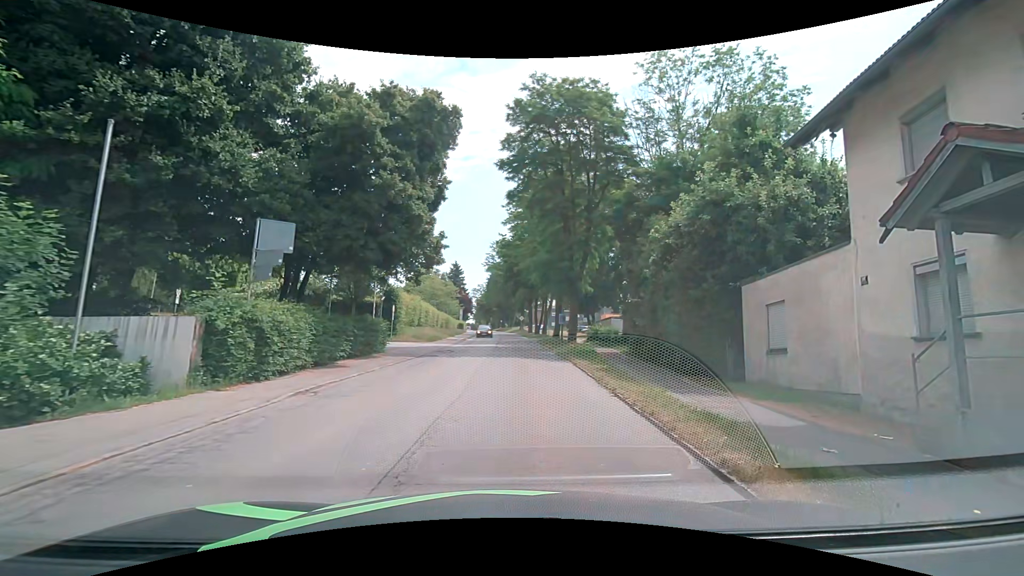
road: secondary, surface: asphalt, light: Day
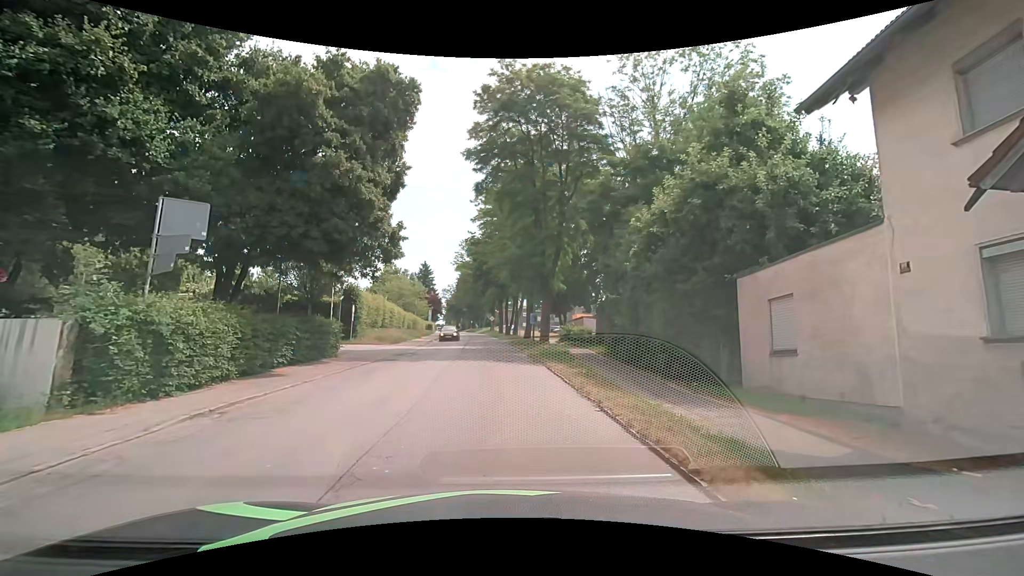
(+0.1, +2.1) m; +4°
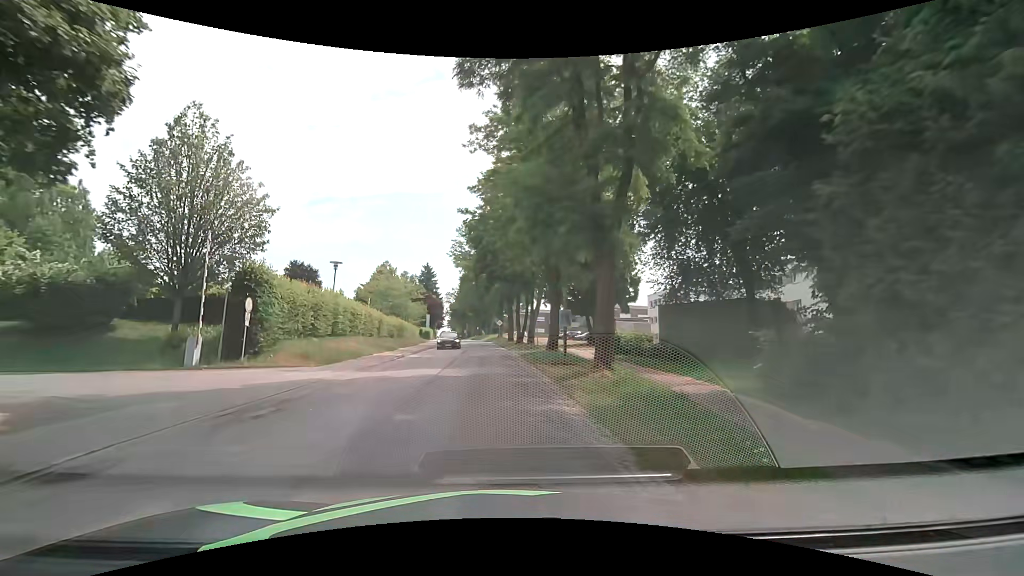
(+0.3, +16.8) m; +1°
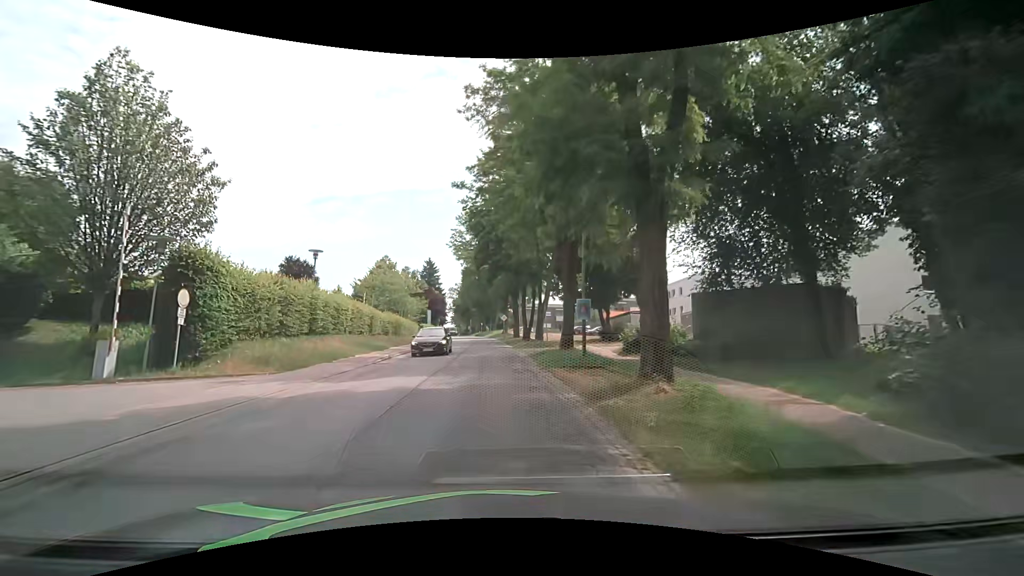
(-0.1, +4.7) m; -1°
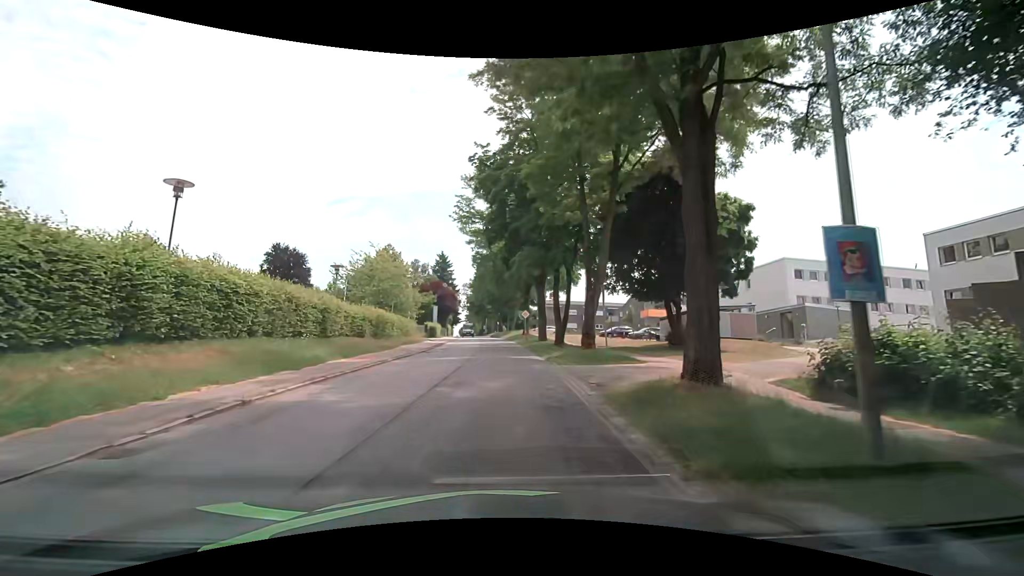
(-0.4, +15.1) m; -2°
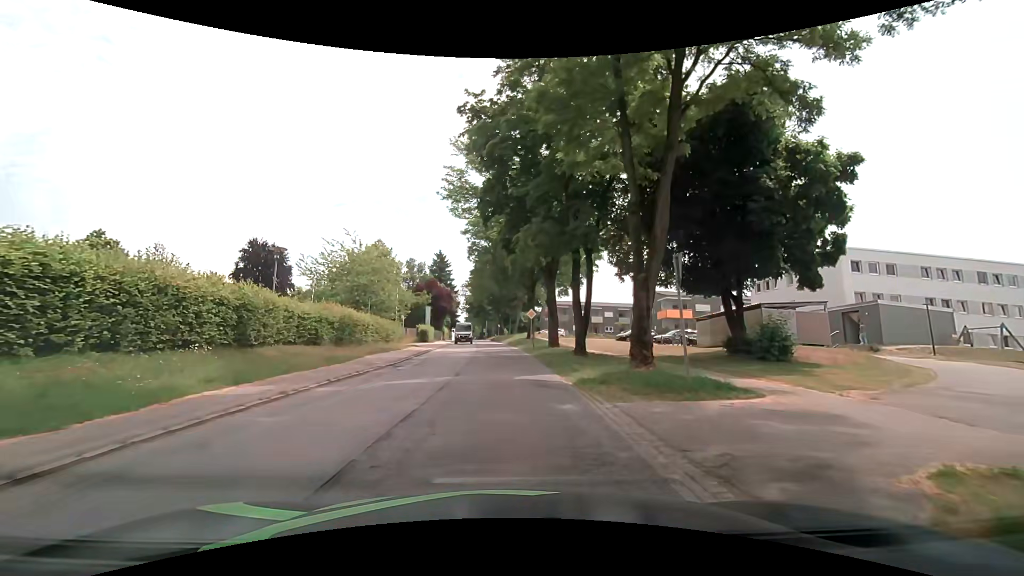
(-0.1, +8.6) m; -2°
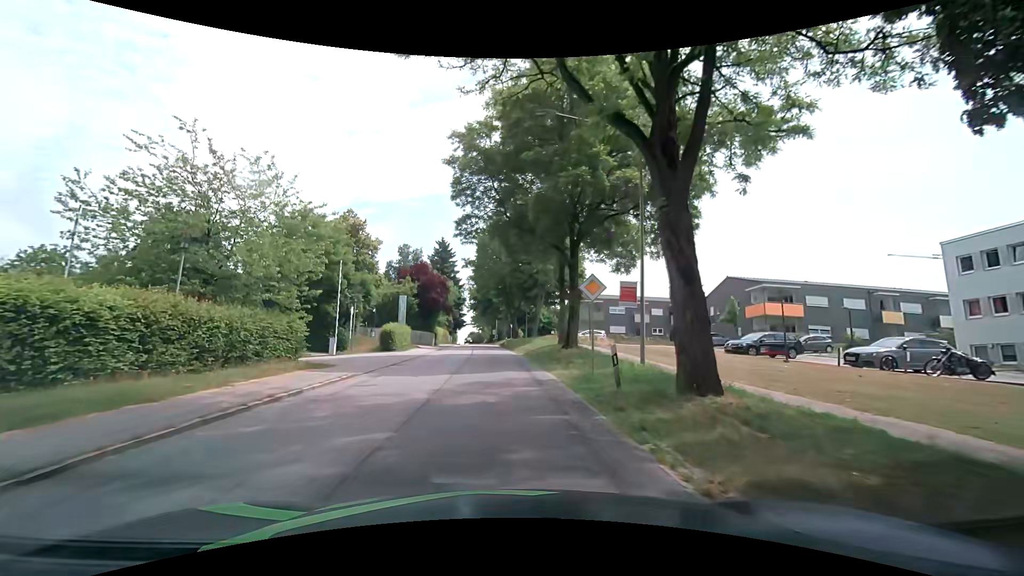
(+0.5, +24.6) m; 0°
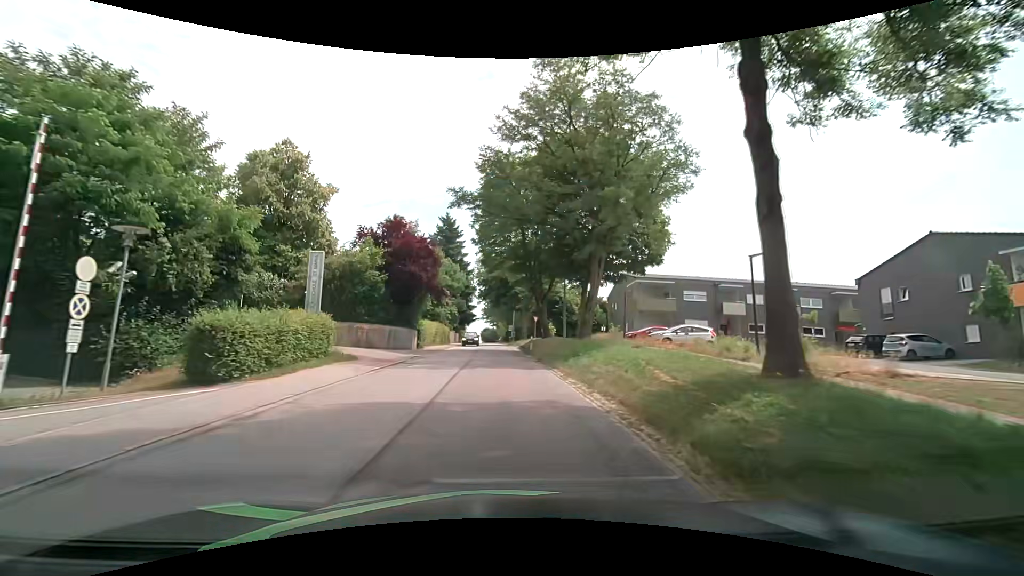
(-0.8, +24.8) m; -3°
(0, +10) (0, +20) (0, +30) (0, +40) (-1, +50) (-1, +60) (-1, +70) (-1, +80) (-1, +90) (-2, +100) m
